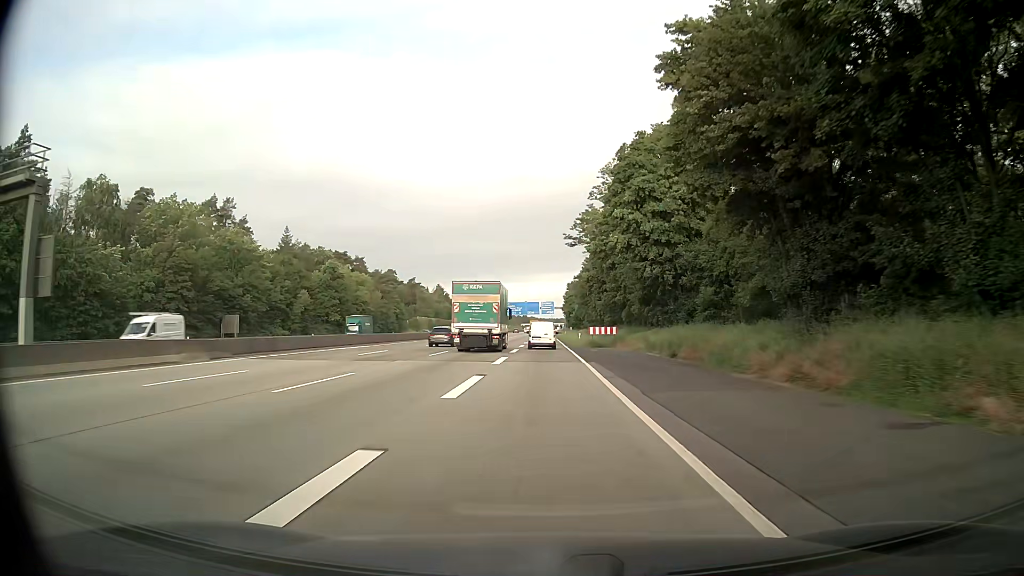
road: motorway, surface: asphalt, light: Day
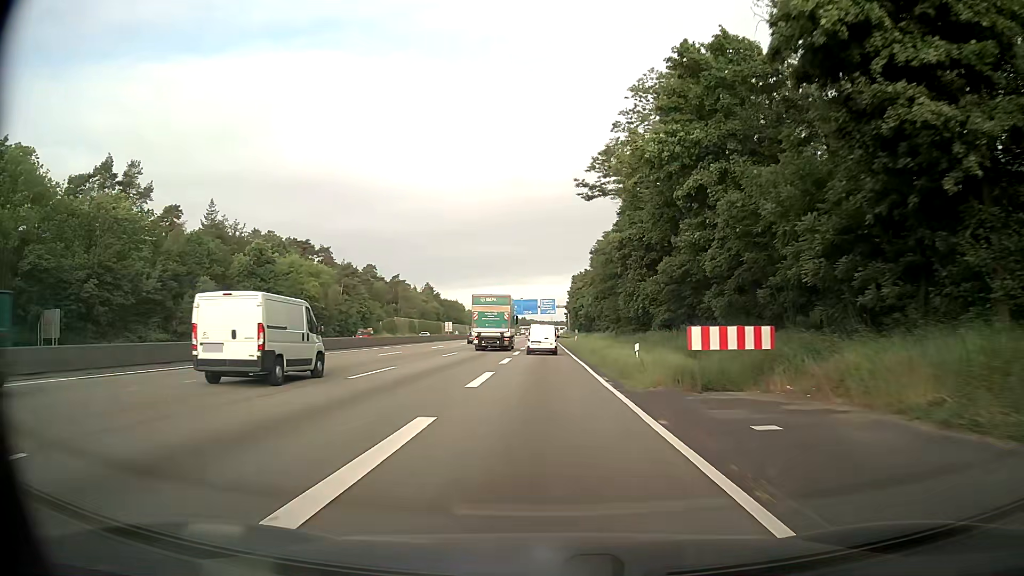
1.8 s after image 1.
(+0.1, +33.1) m; 0°
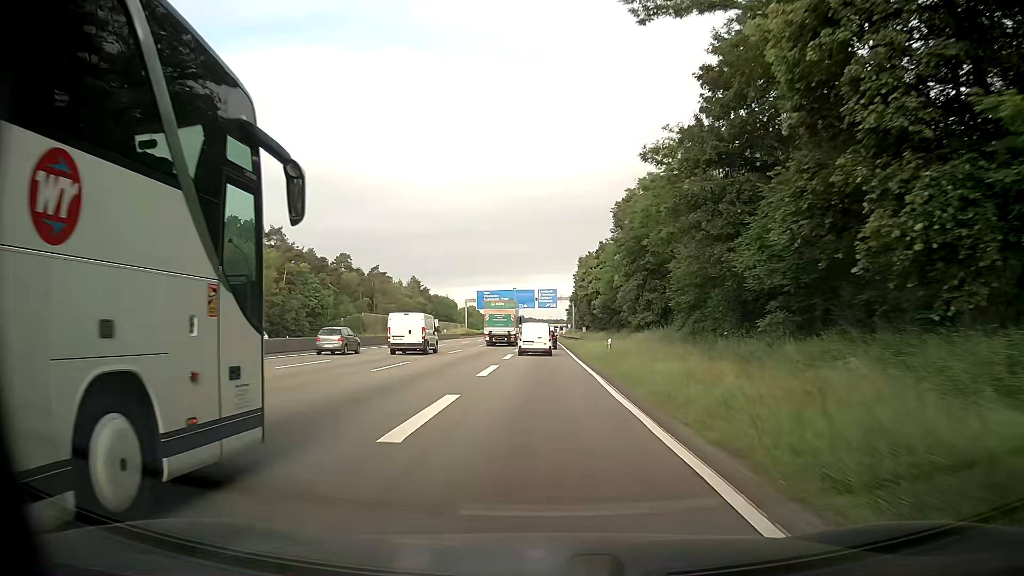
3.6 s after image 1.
(+0.4, +32.4) m; +1°
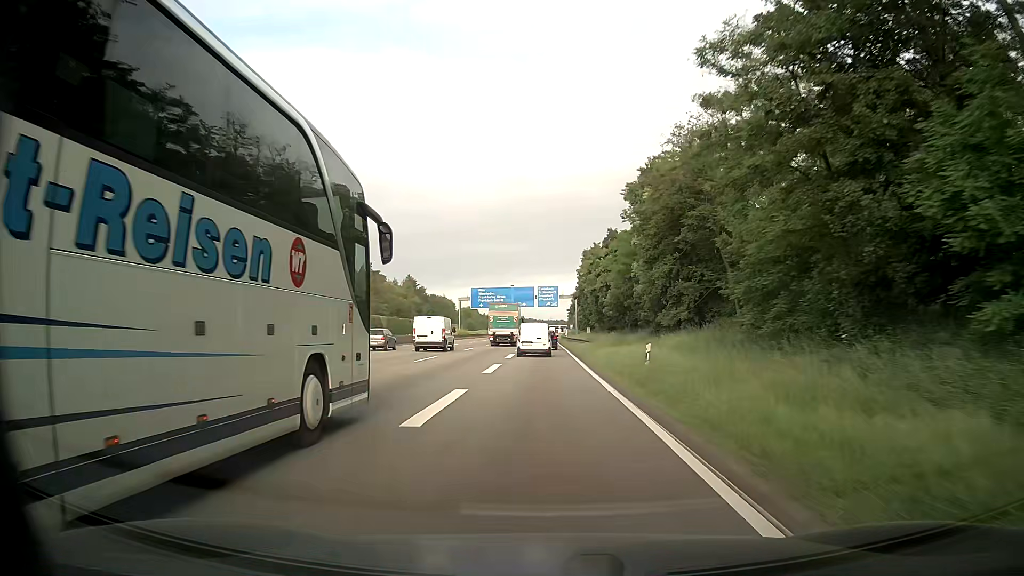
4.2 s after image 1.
(0.0, +10.7) m; -1°
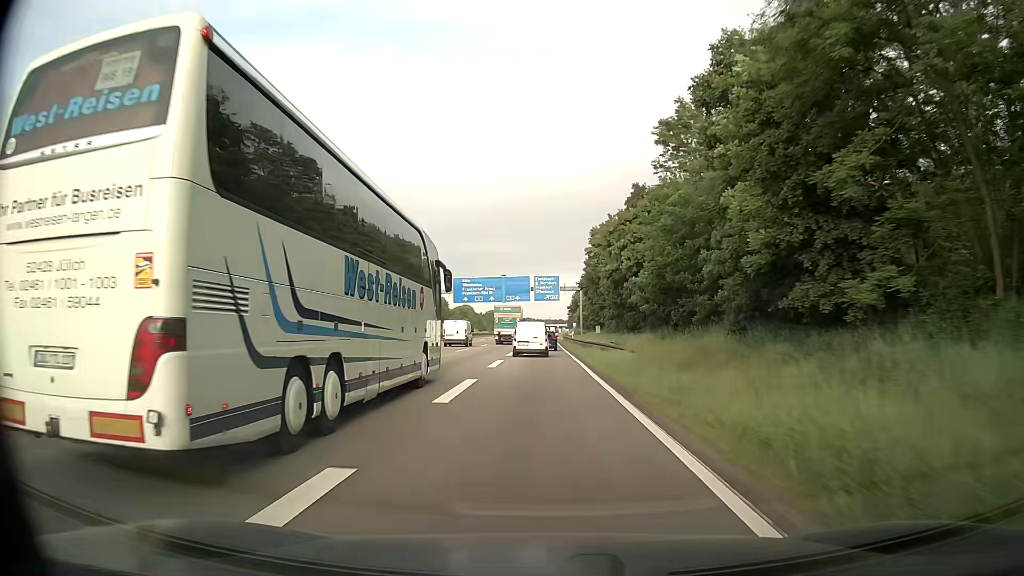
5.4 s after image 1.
(+0.2, +21.2) m; +1°
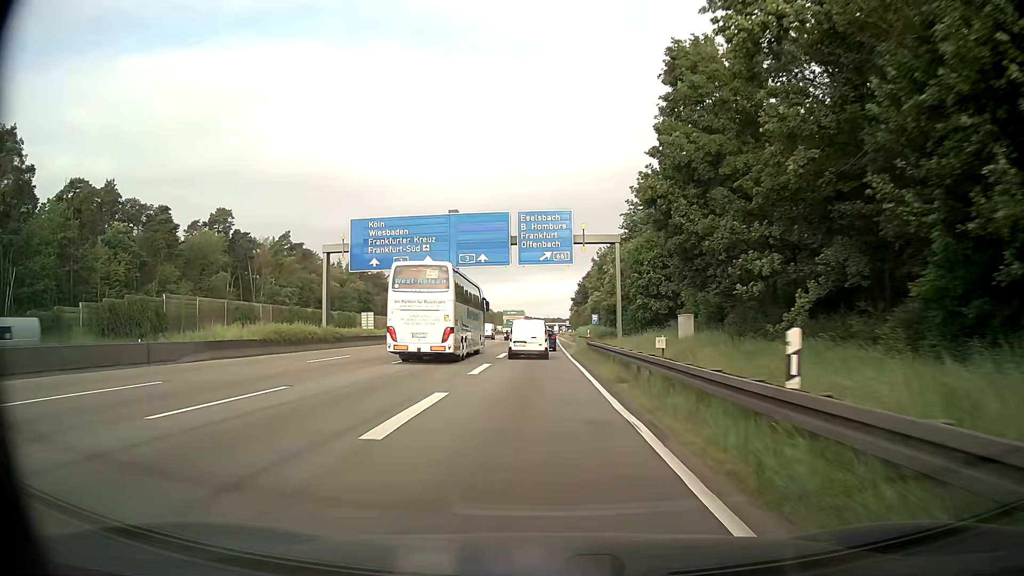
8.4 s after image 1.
(-0.3, +52.6) m; 0°
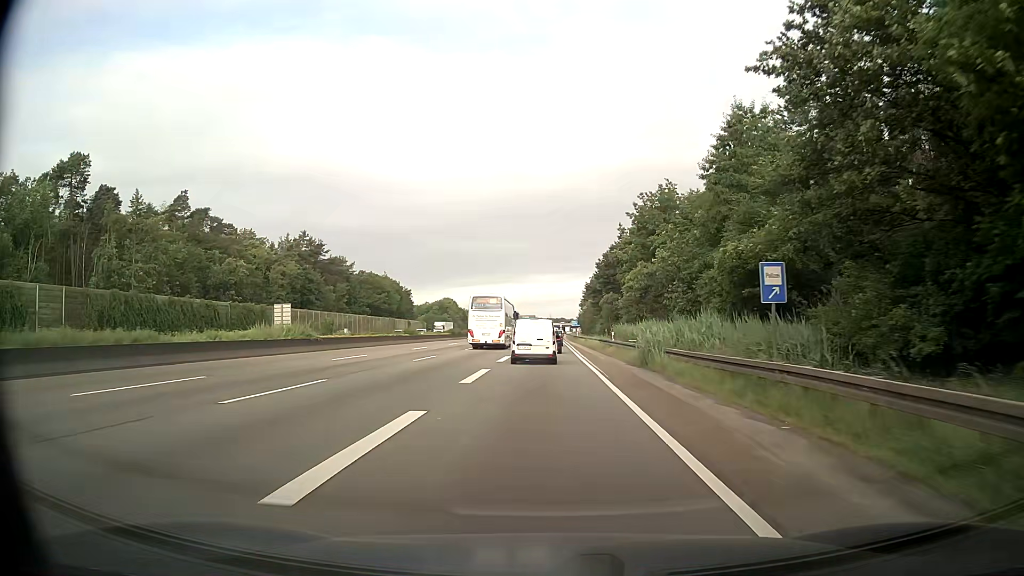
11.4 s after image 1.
(+0.1, +51.4) m; 0°
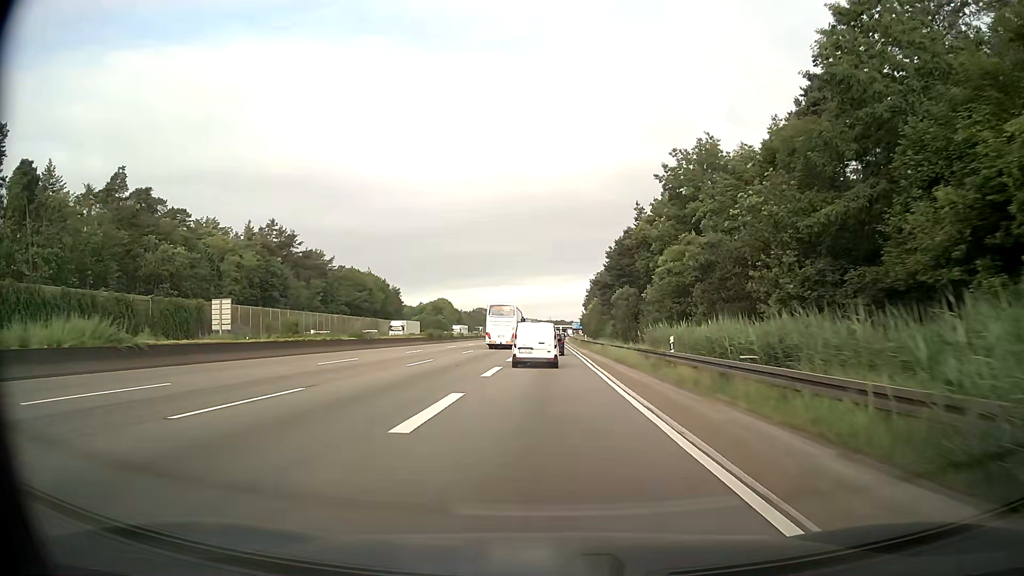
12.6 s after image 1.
(+0.1, +20.1) m; 0°
(0, +10) (0, +20) (0, +30) (0, +40) (0, +50) (0, +60) (+1, +70) (+1, +80) (+1, +90) (+1, +100) m
